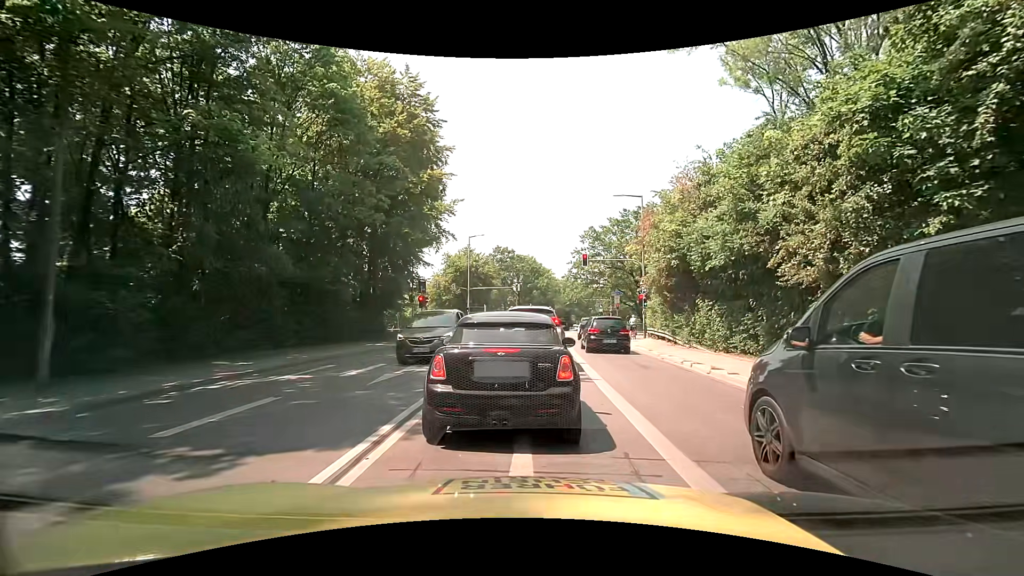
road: secondary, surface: asphalt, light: Day
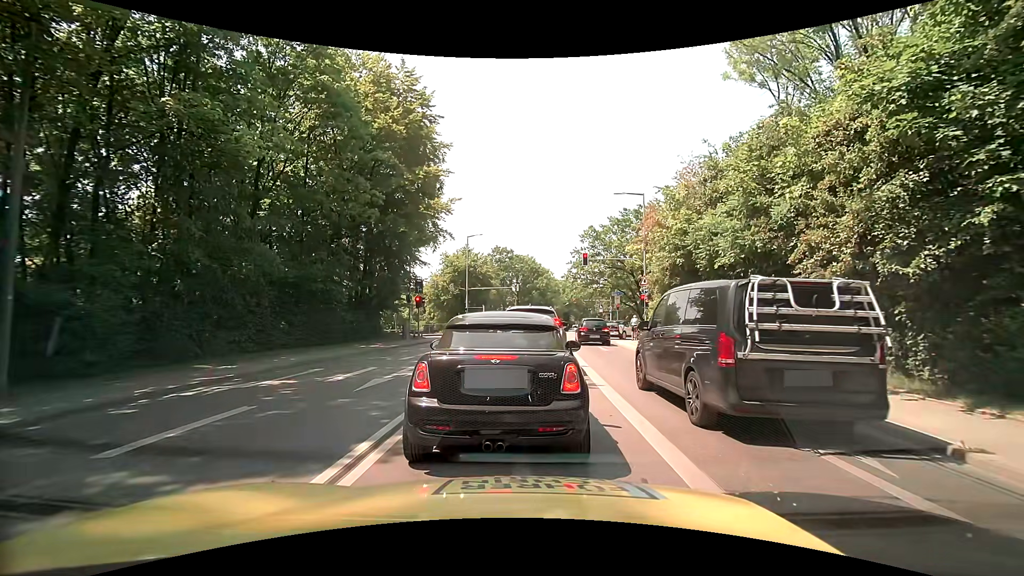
(0.0, +0.8) m; 0°
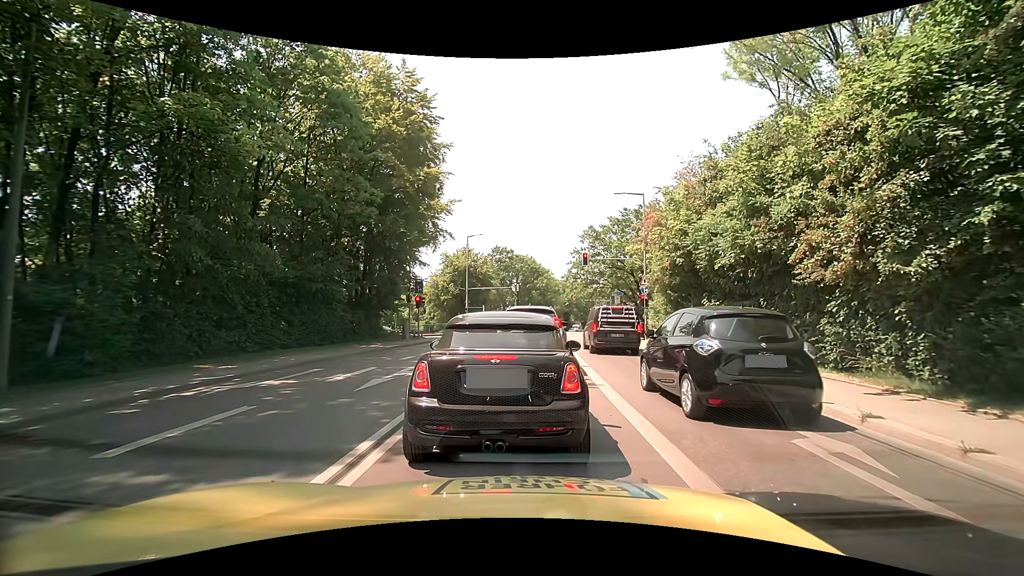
(0.0, +0.1) m; 0°
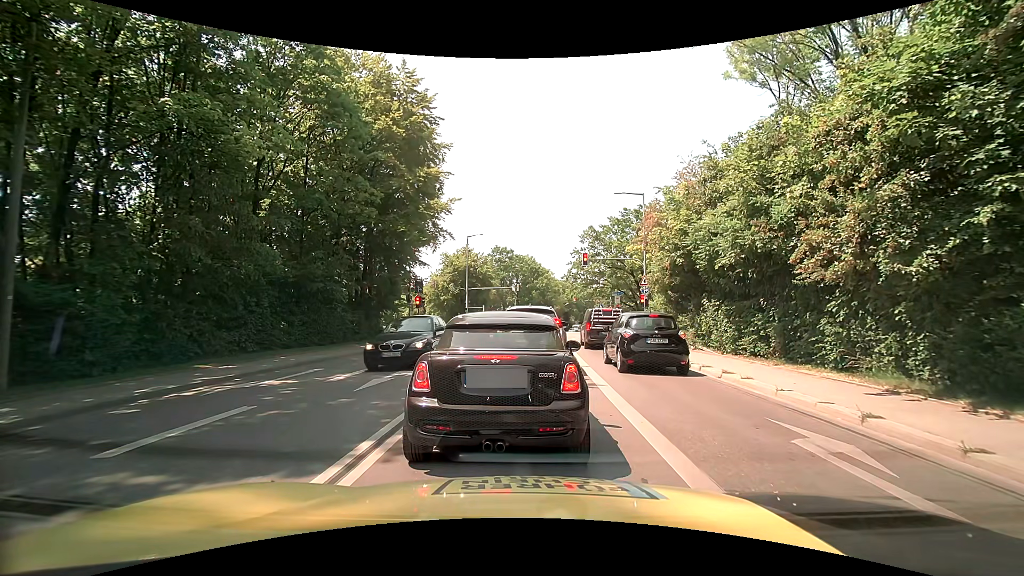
(0.0, 0.0) m; 0°
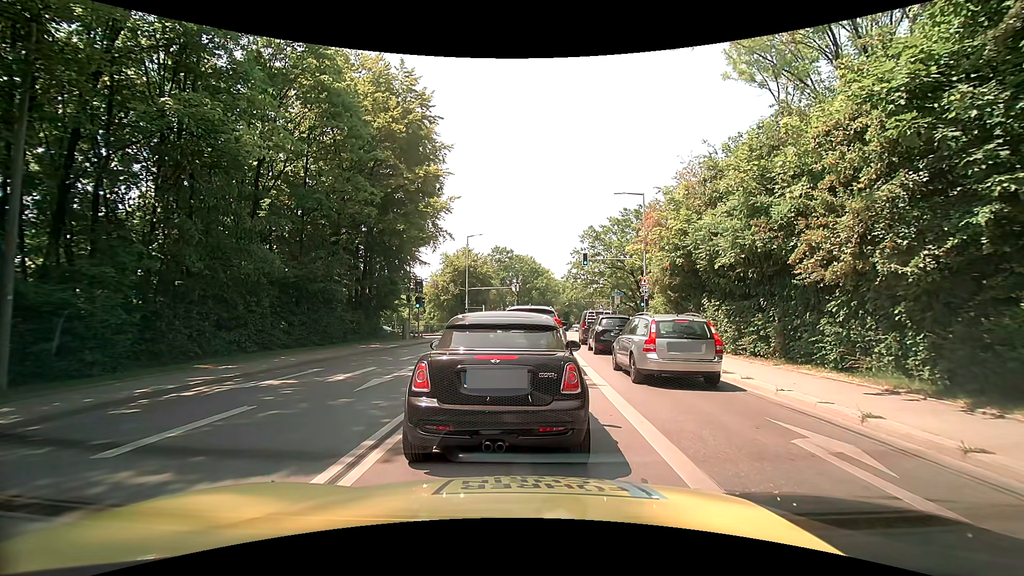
(0.0, 0.0) m; 0°
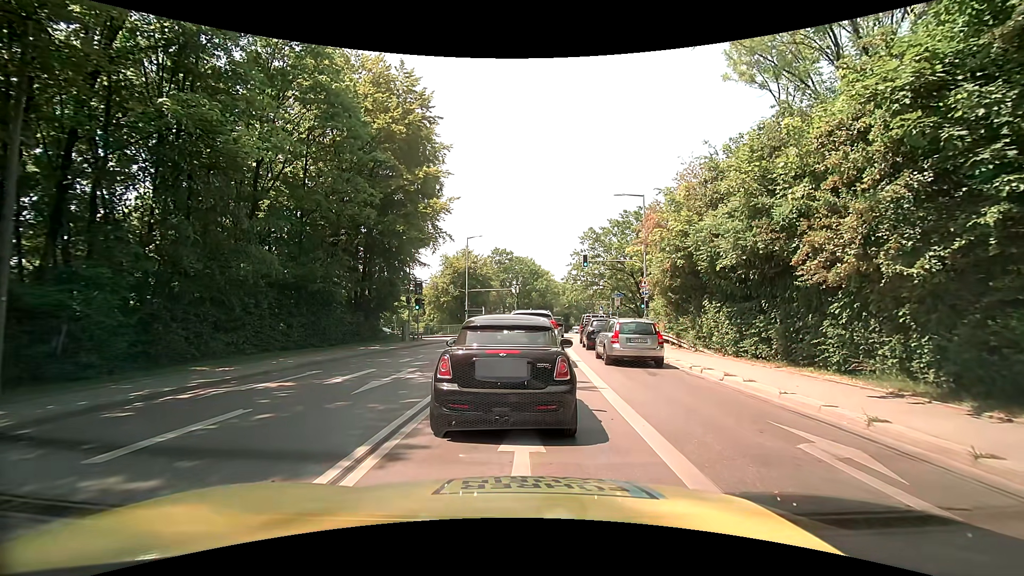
(0.0, +0.1) m; 0°
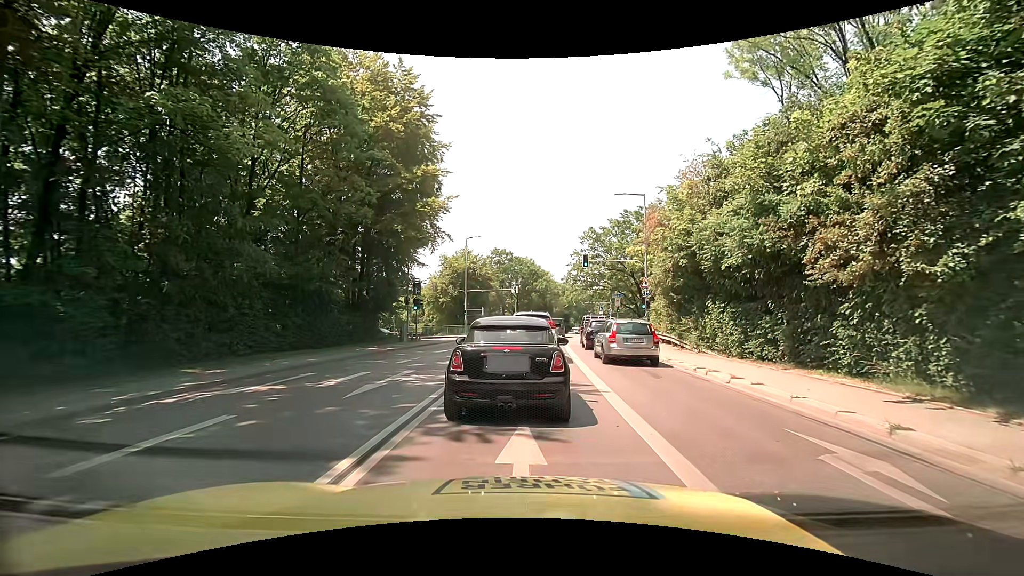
(0.0, +0.5) m; 0°
